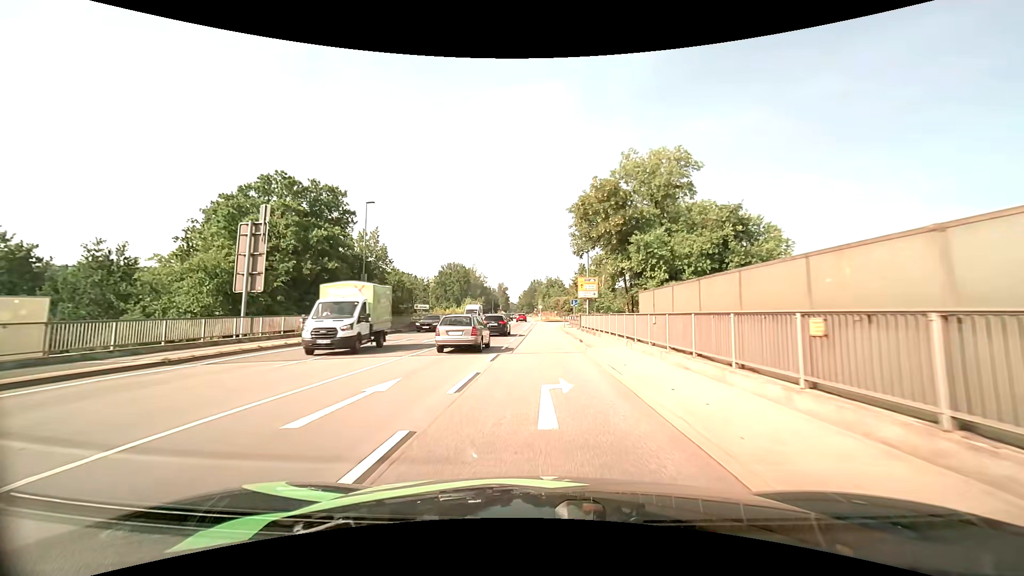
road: primary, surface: asphalt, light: Day
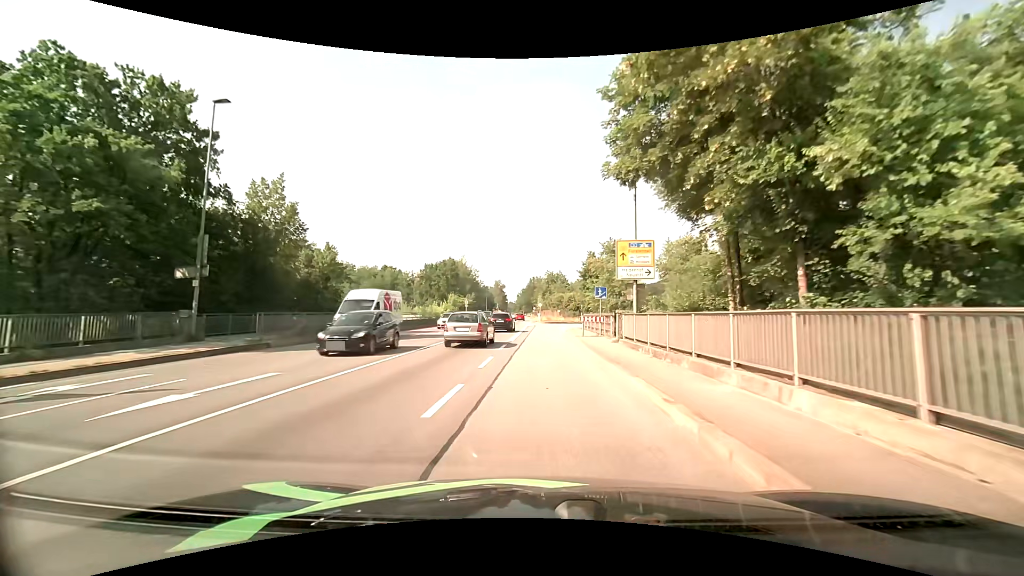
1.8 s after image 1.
(+0.1, +19.8) m; 0°
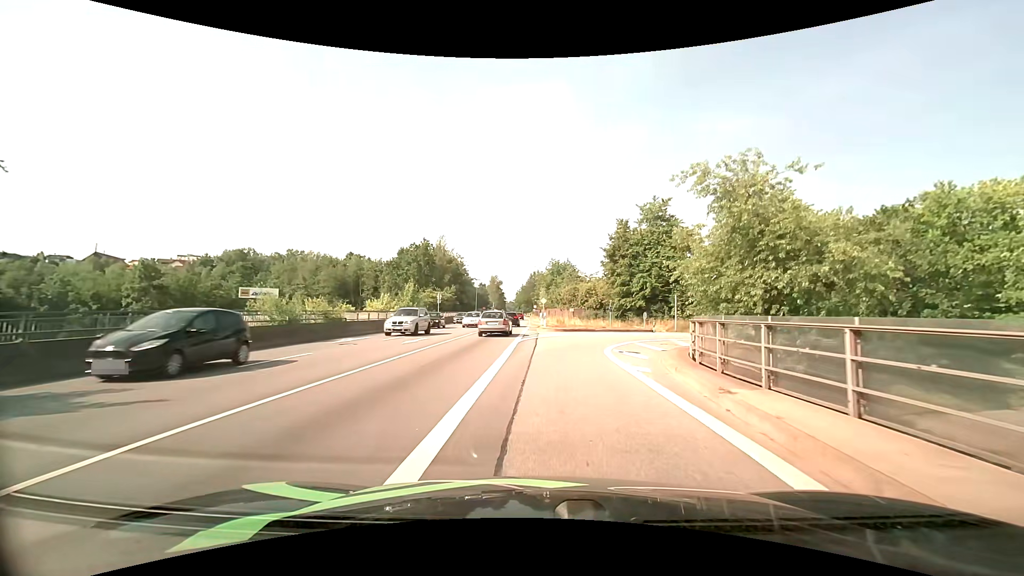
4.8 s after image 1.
(-0.1, +30.0) m; 0°
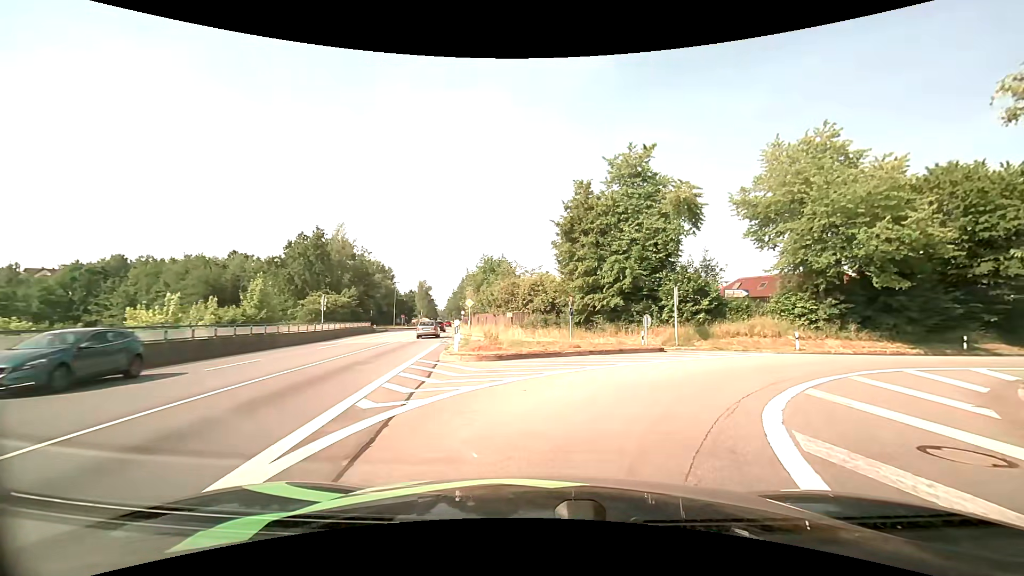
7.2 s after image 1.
(+0.9, +19.2) m; +7°
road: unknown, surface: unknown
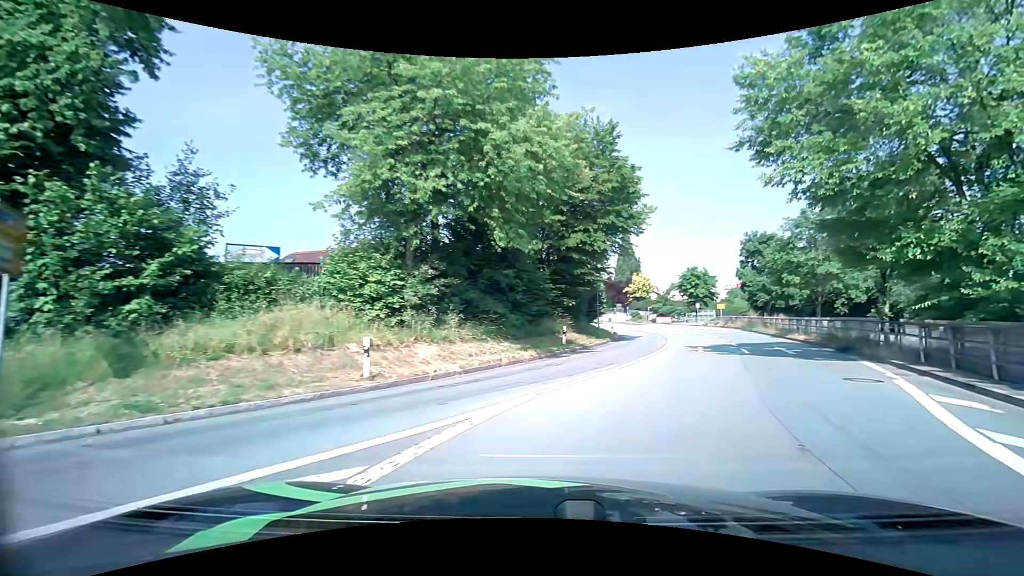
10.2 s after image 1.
(+7.5, +18.7) m; +47°
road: primary_link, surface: asphalt
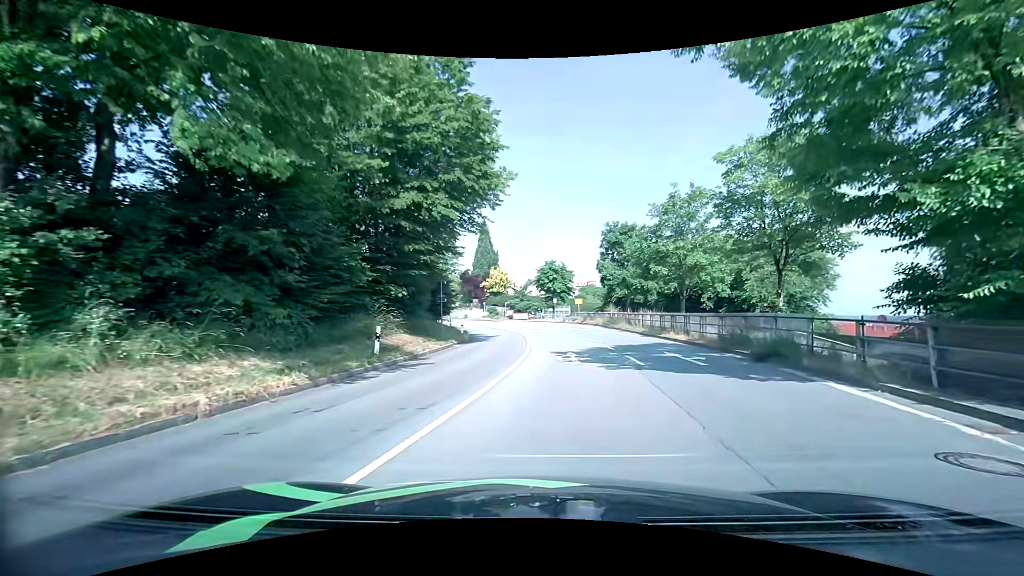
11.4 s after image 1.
(+1.3, +8.3) m; +15°
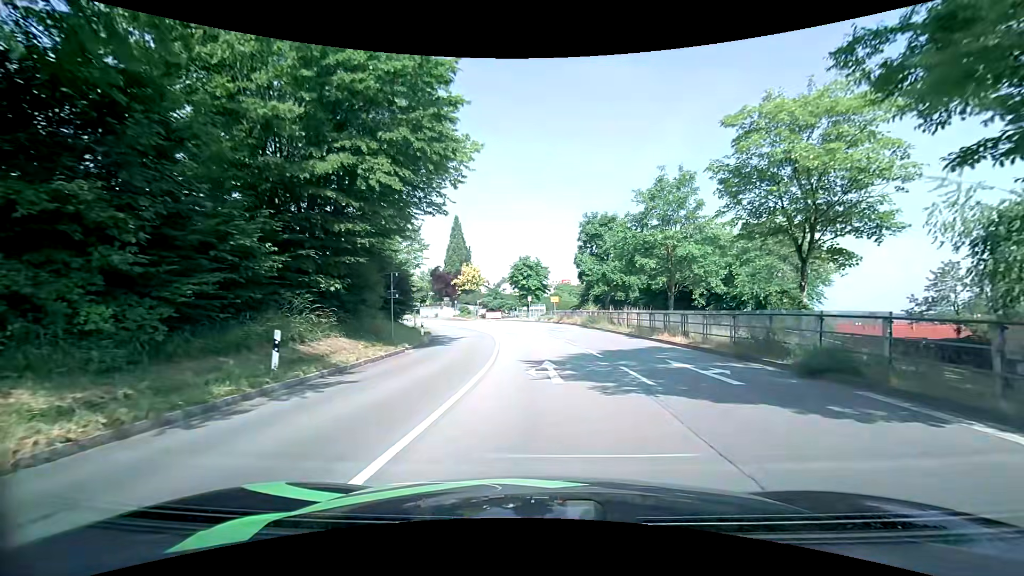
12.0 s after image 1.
(+0.1, +4.4) m; +2°
